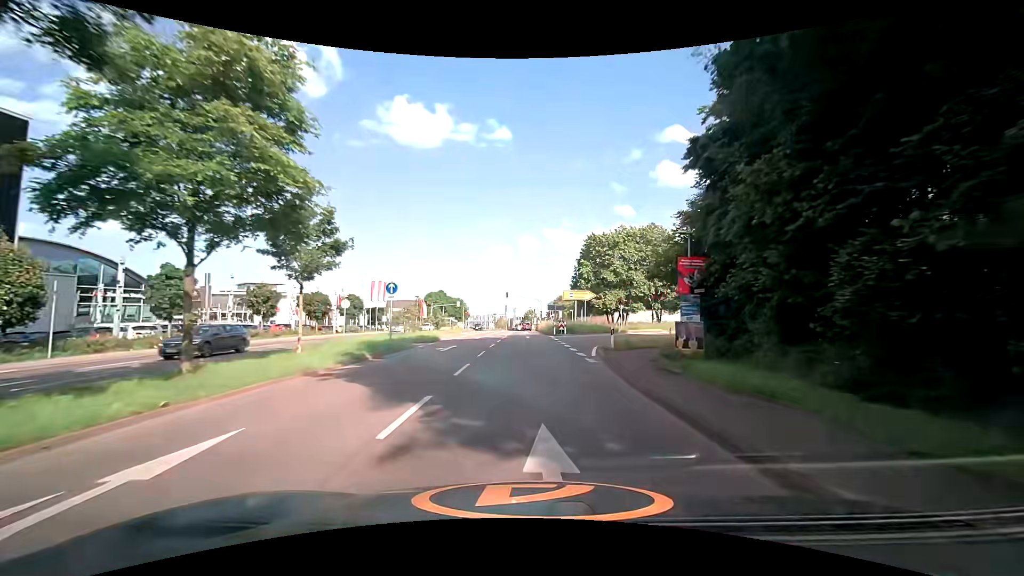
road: secondary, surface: asphalt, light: Day
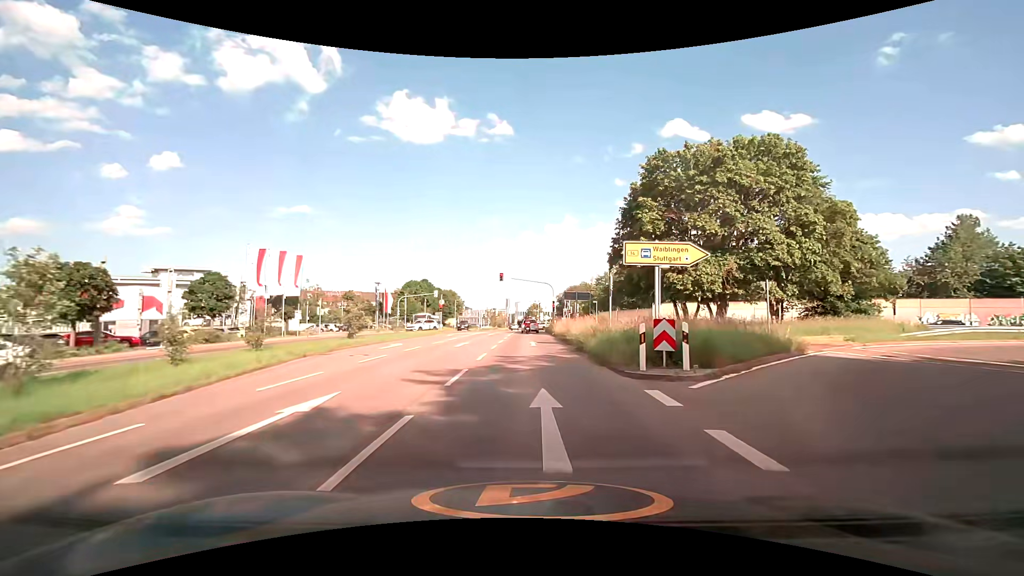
(-0.2, +31.6) m; 0°
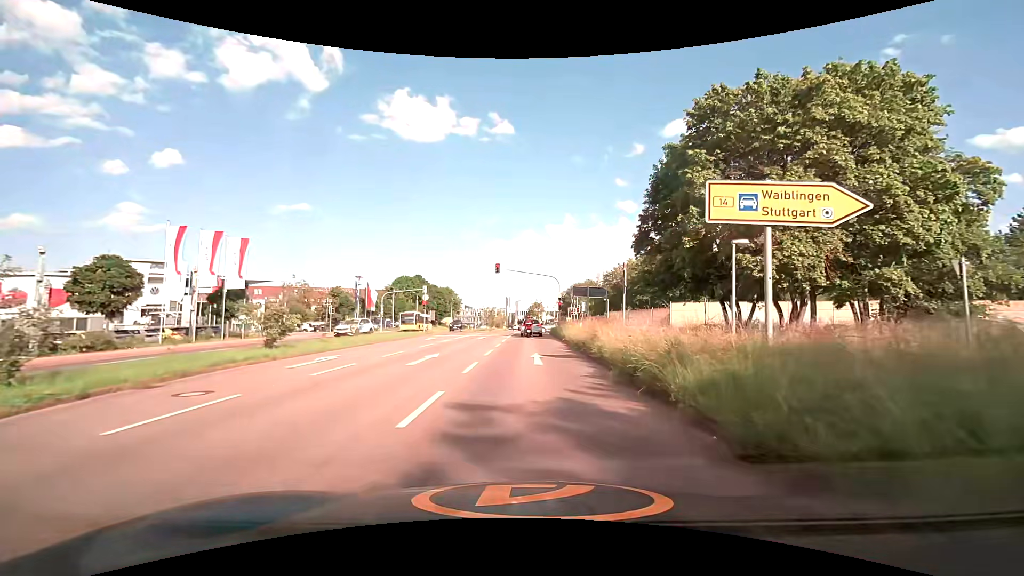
(-0.1, +9.5) m; -1°
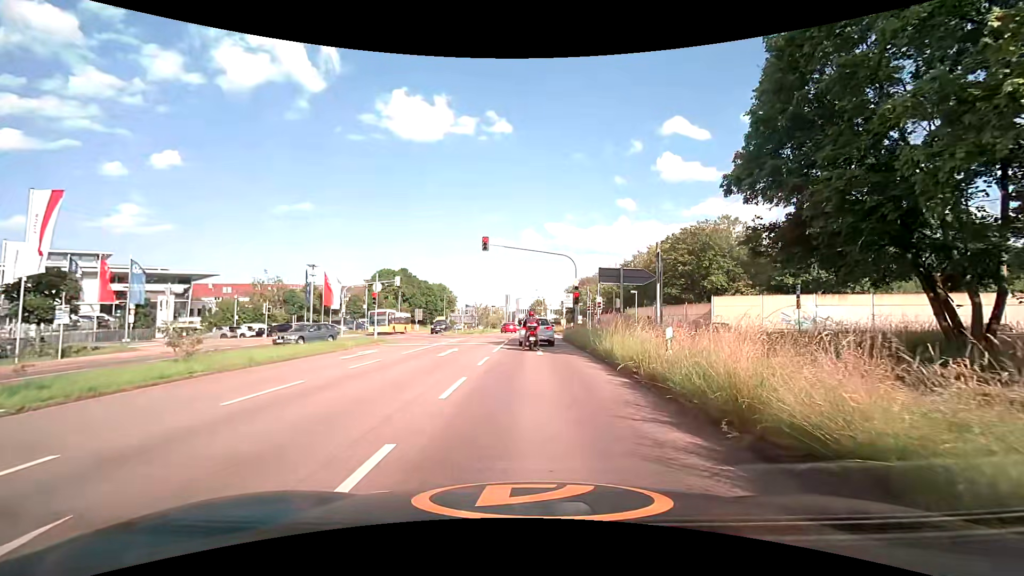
(0.0, +15.5) m; 0°
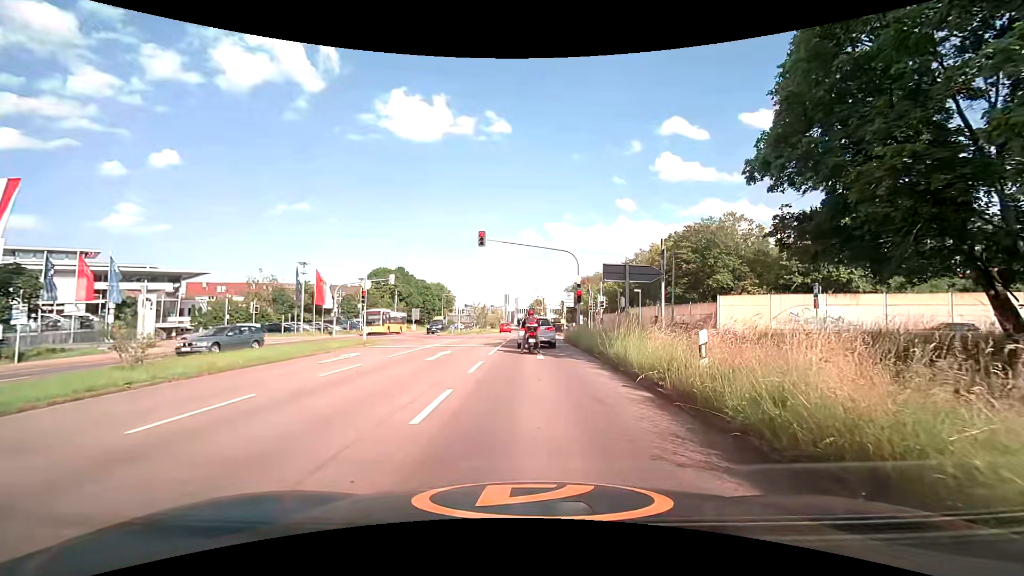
(0.0, +2.0) m; +1°
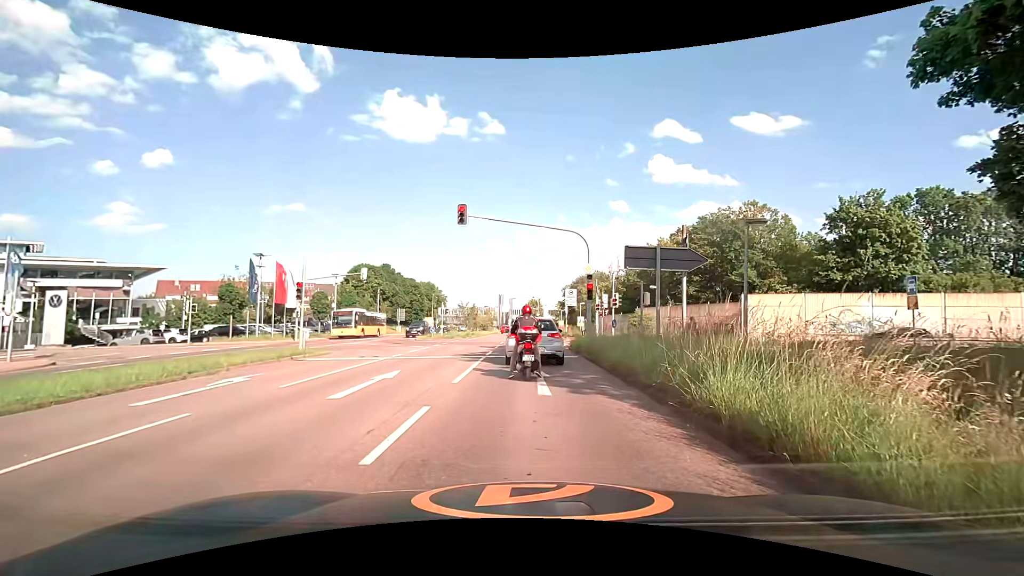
(-0.1, +7.6) m; +2°
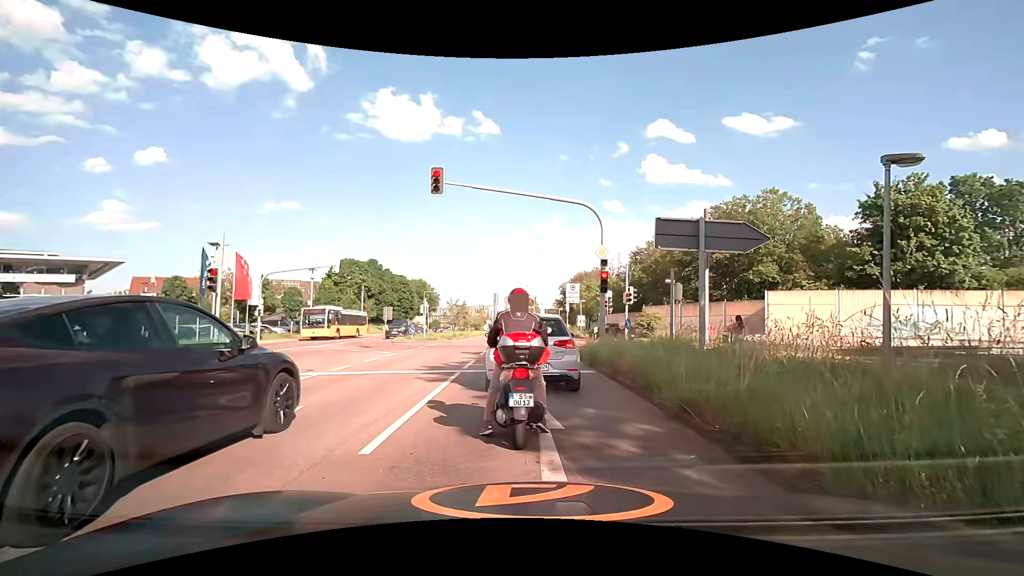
(-0.1, +5.6) m; 0°
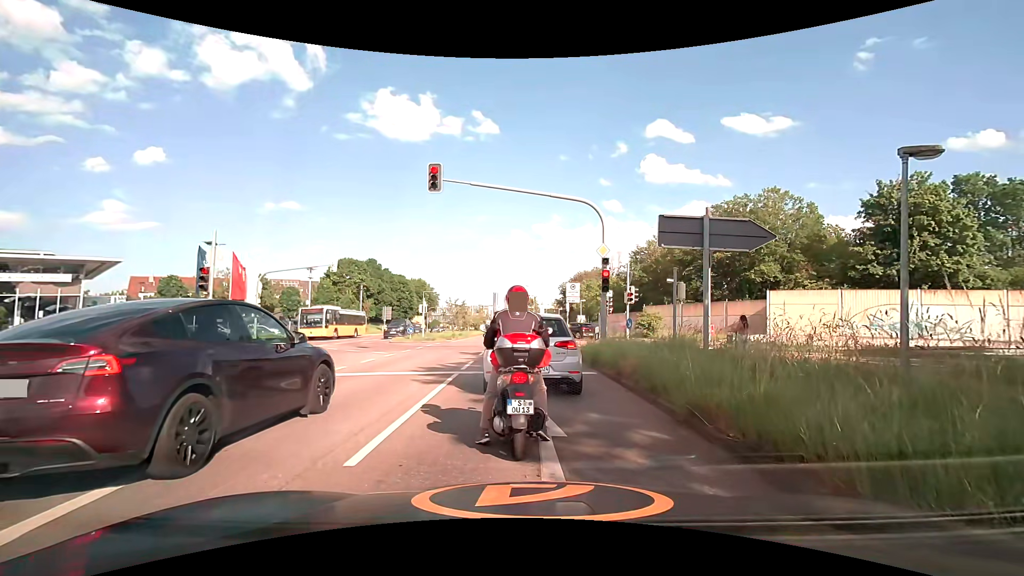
(0.0, +0.4) m; 0°
(0, +10) (-1, +20) (-1, +30) (-1, +40) (-1, +50) (-1, +60) (-2, +70) (-2, +80) (-2, +90) (-3, +100) m
